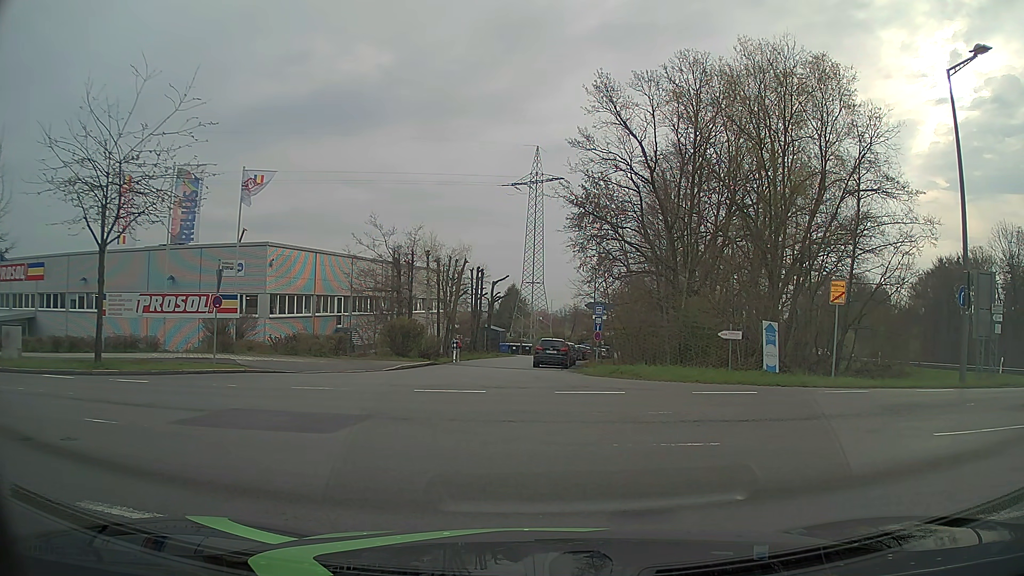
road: residential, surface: asphalt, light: Day
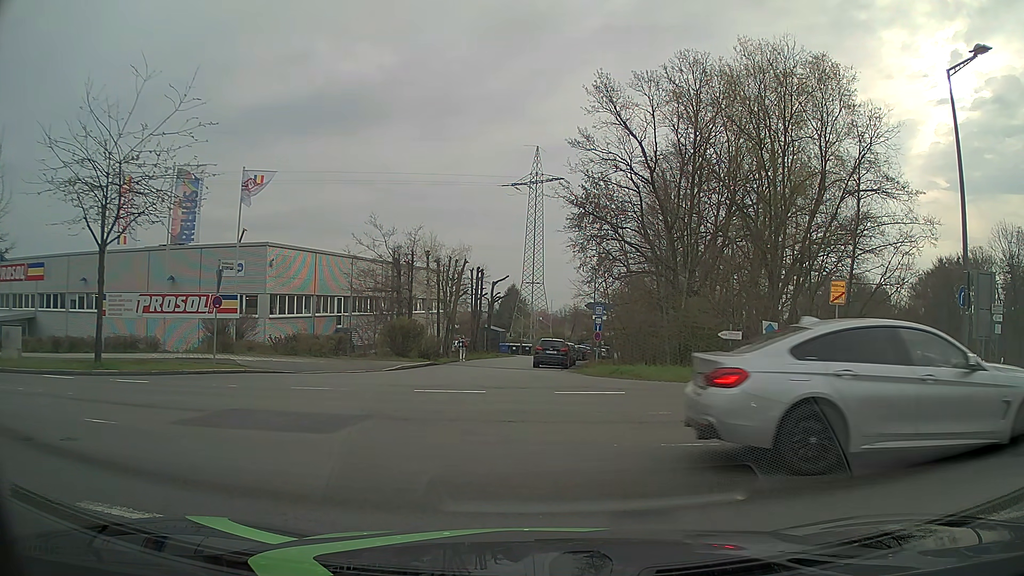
(0.0, 0.0) m; 0°
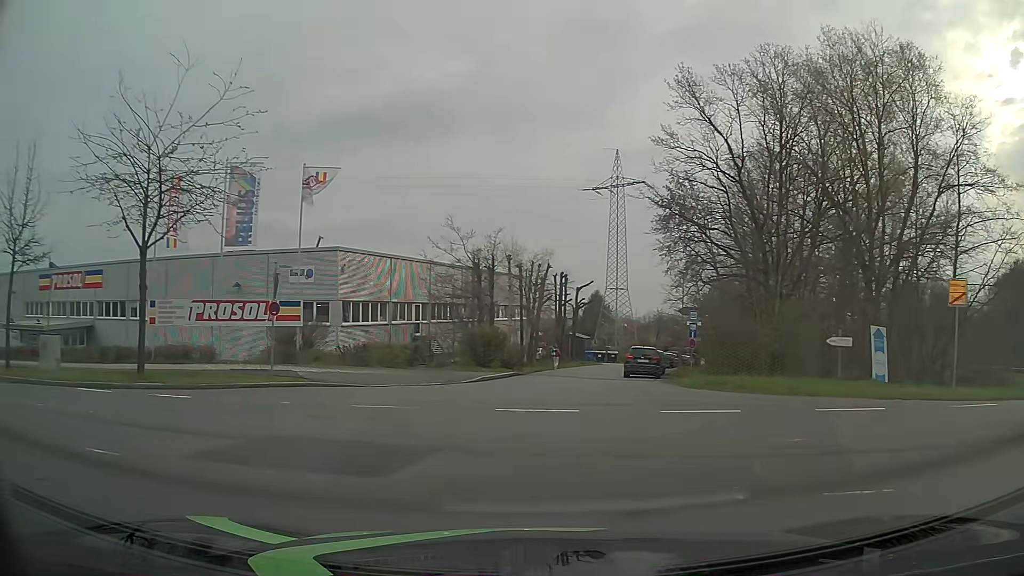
(-0.1, +2.4) m; -7°
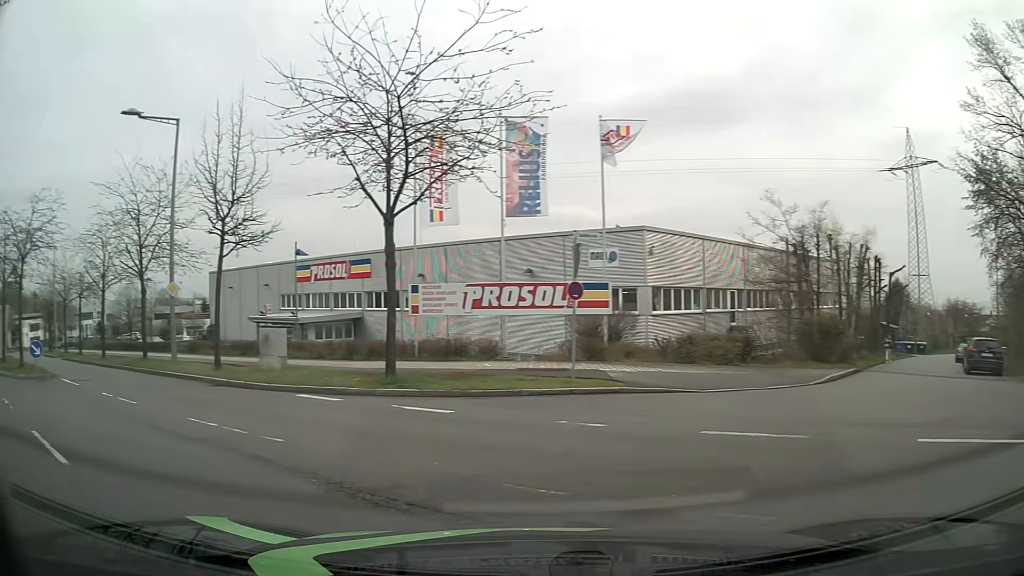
(-1.2, +4.9) m; -28°
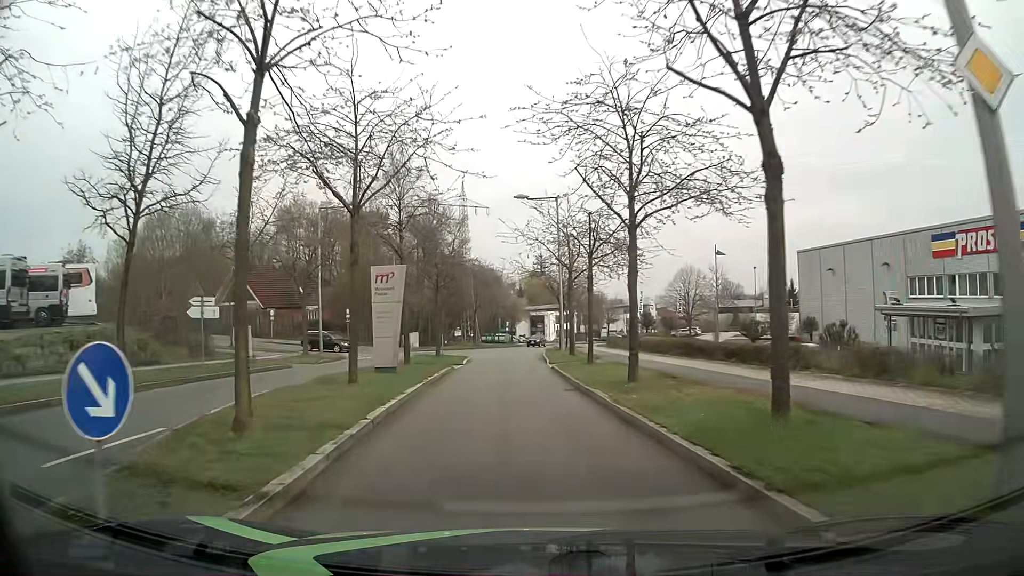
(-10.7, +17.9) m; -47°
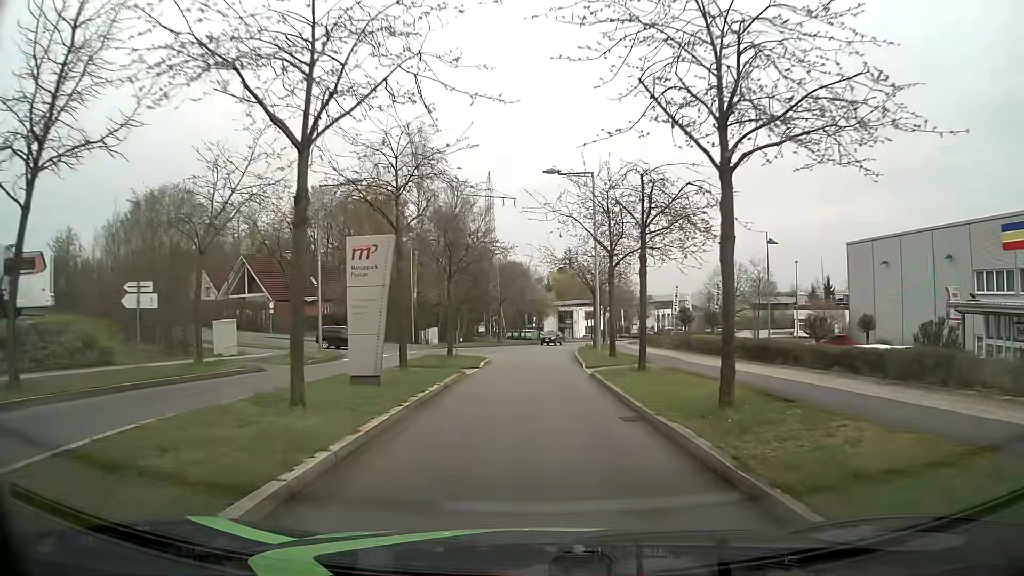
(-0.1, +5.5) m; -2°
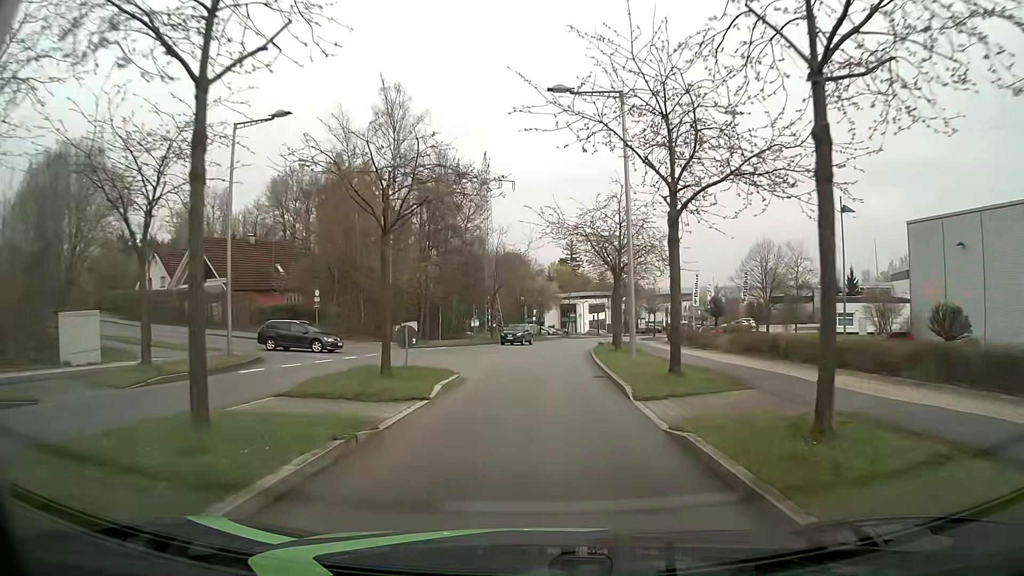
(0.0, +11.4) m; -1°
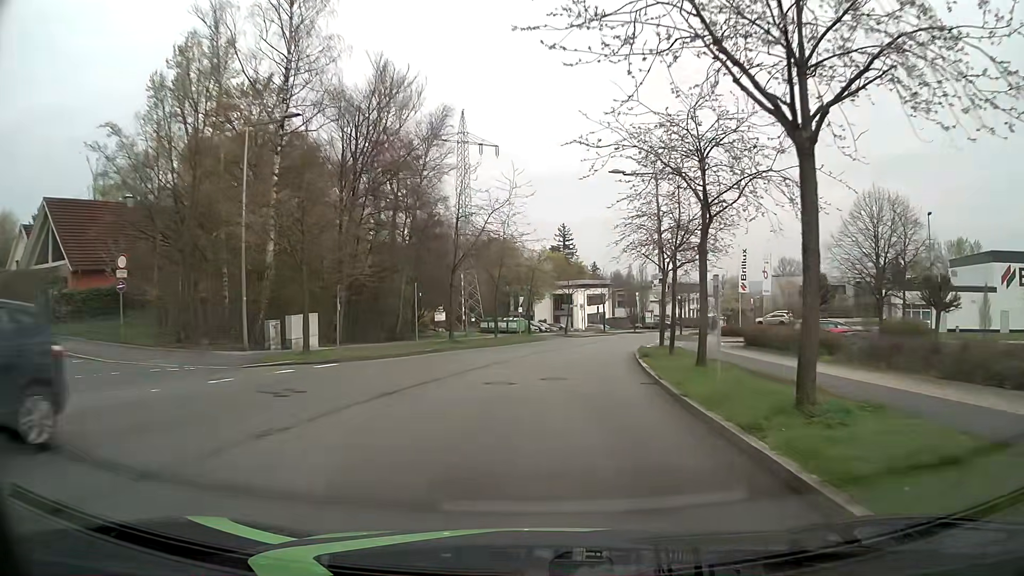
(+0.4, +22.1) m; +2°
(0, +10) (+1, +20) (+1, +30) (+4, +39) (+13, +45) (+22, +43) (+32, +41) (+42, +39) (+52, +37) (+61, +34) m
